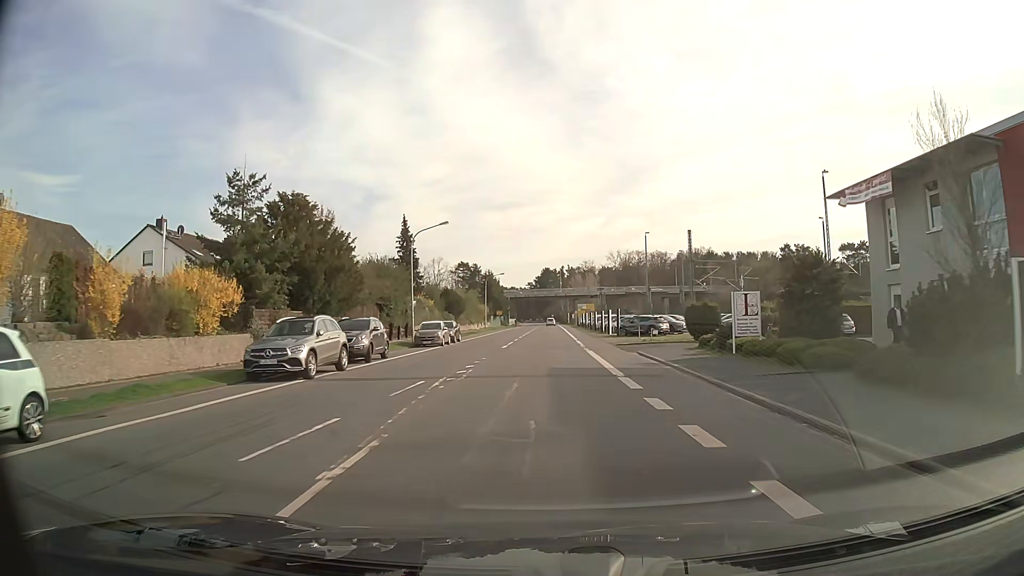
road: tertiary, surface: asphalt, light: Day
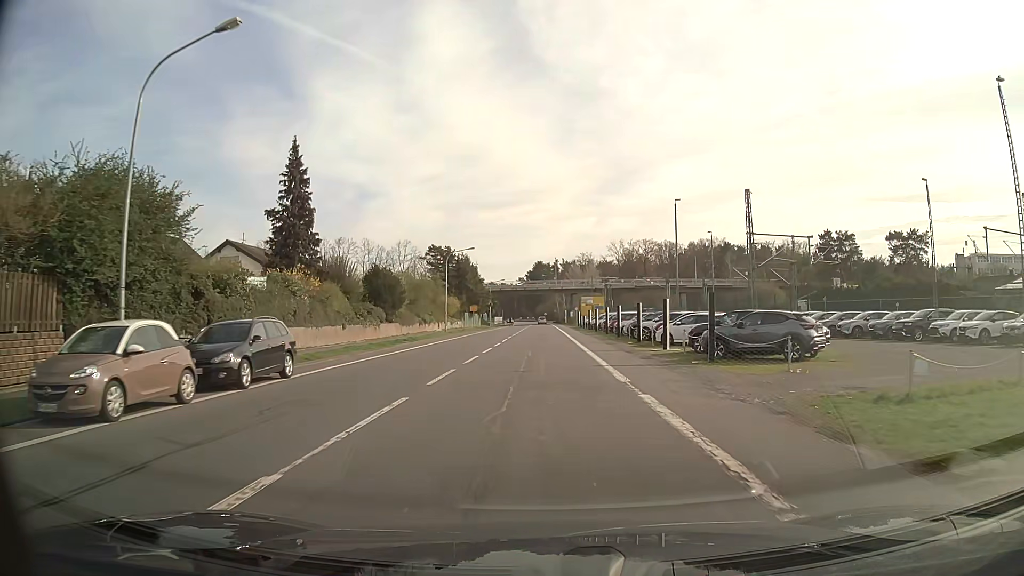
(+0.3, +30.6) m; +1°
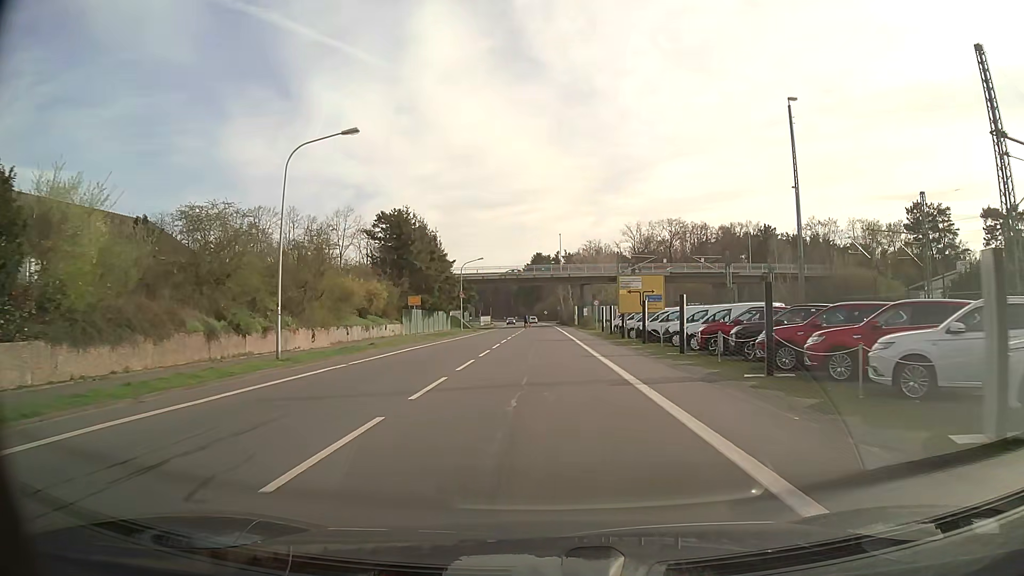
(0.0, +39.0) m; 0°
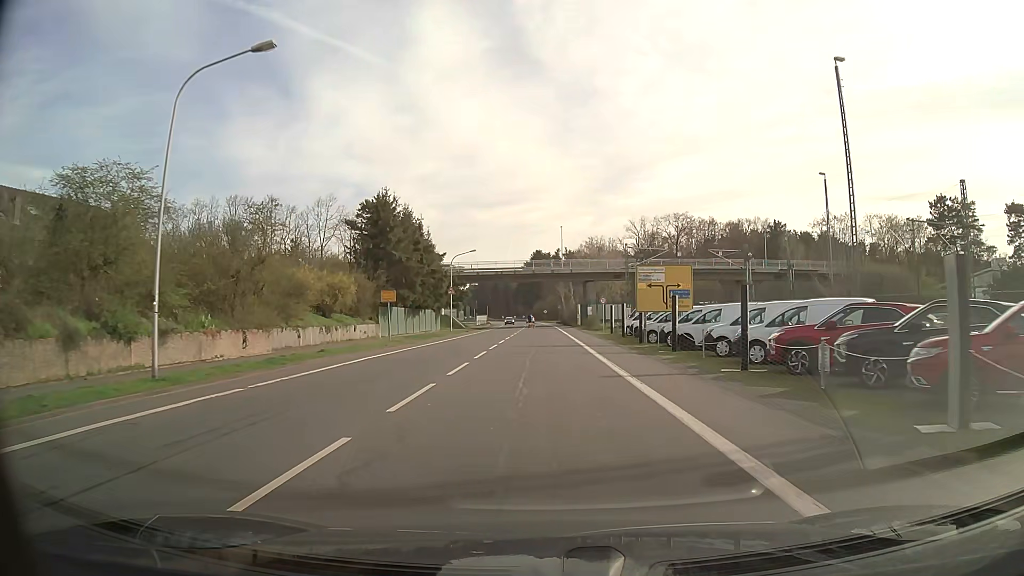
(0.0, +7.7) m; 0°
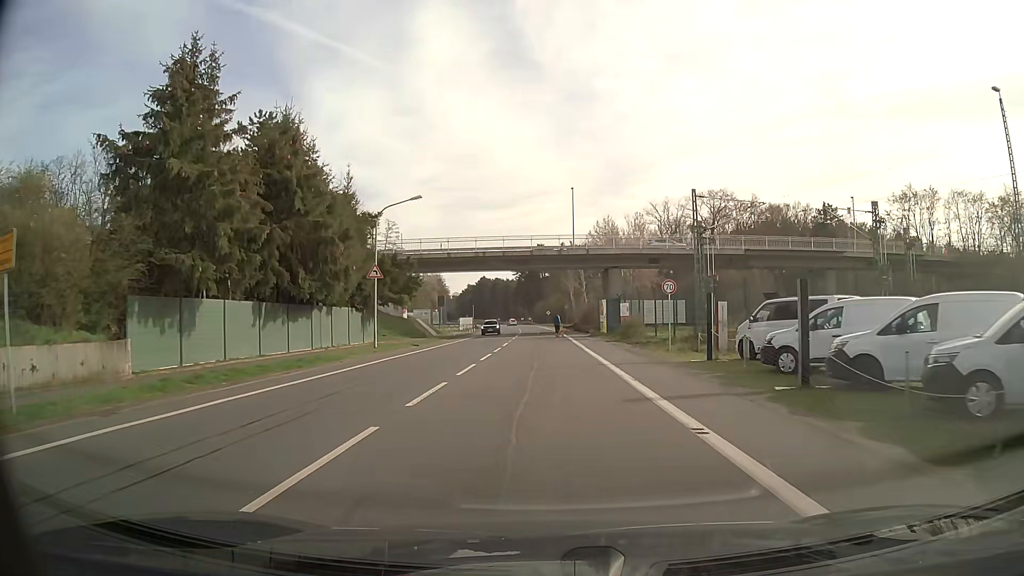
(+0.1, +29.4) m; 0°
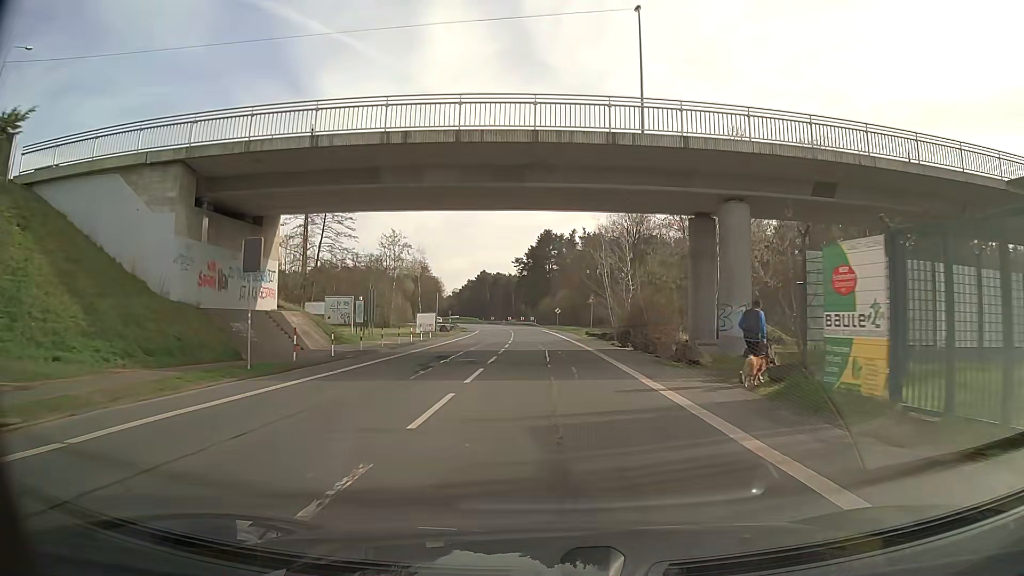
(-0.4, +39.1) m; 0°
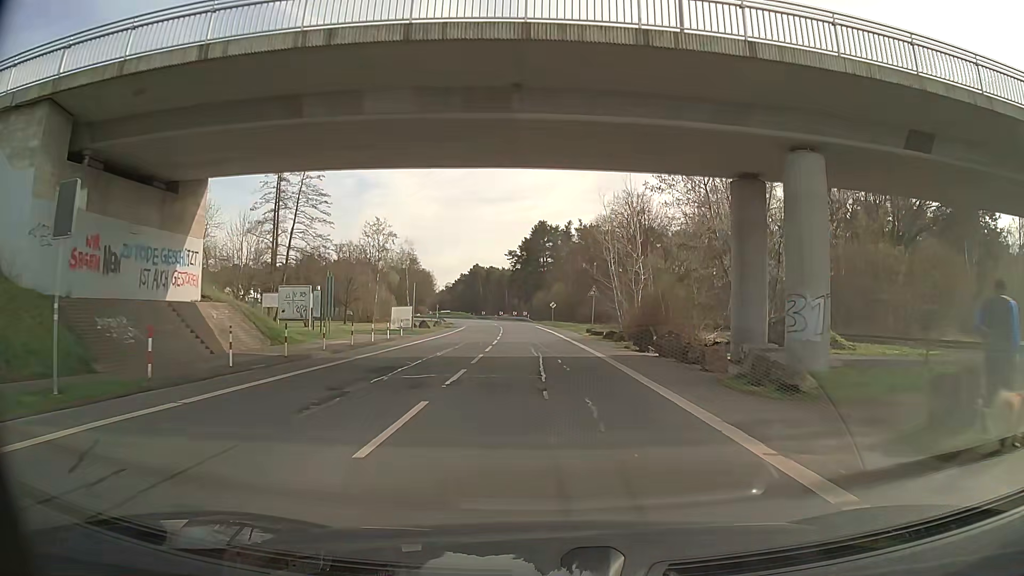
(0.0, +8.2) m; 0°
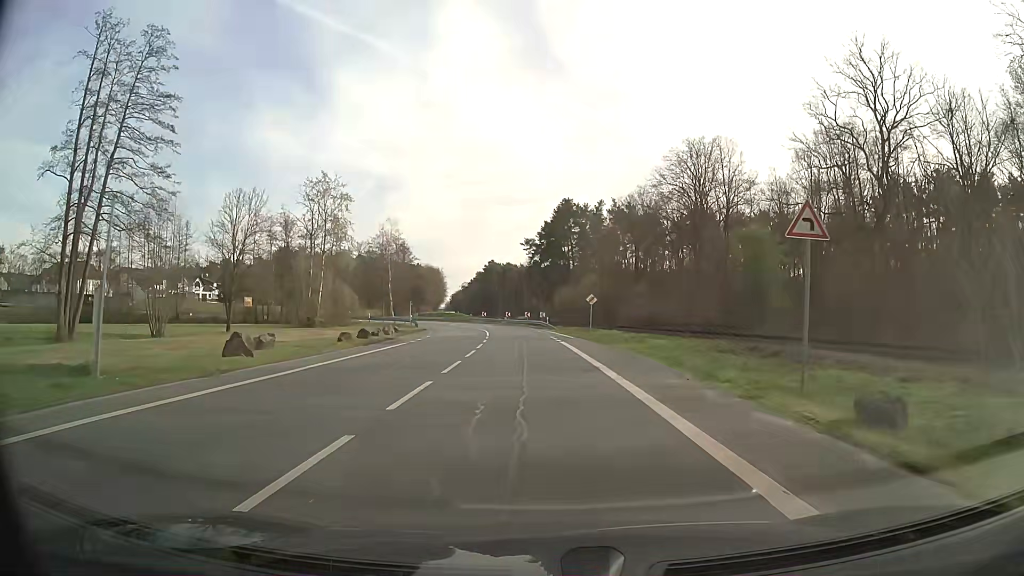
(-0.4, +39.5) m; -2°
(0, +10) (0, +20) (-1, +30) (-1, +40) (-1, +50) (-2, +60) (-3, +70) (-6, +80) (-9, +89) (-14, +98) m
